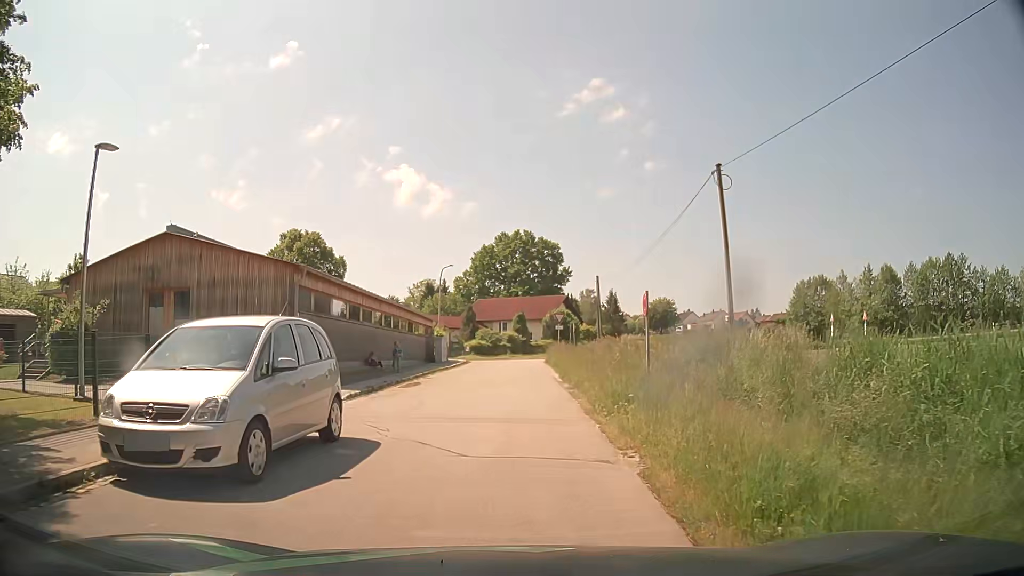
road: residential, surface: asphalt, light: Day
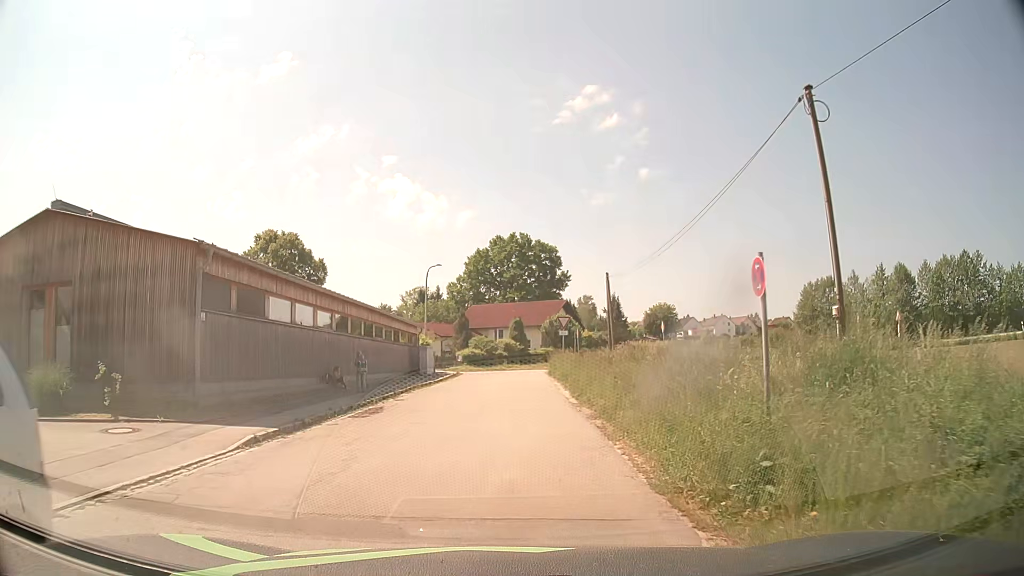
(0.0, +6.4) m; 0°
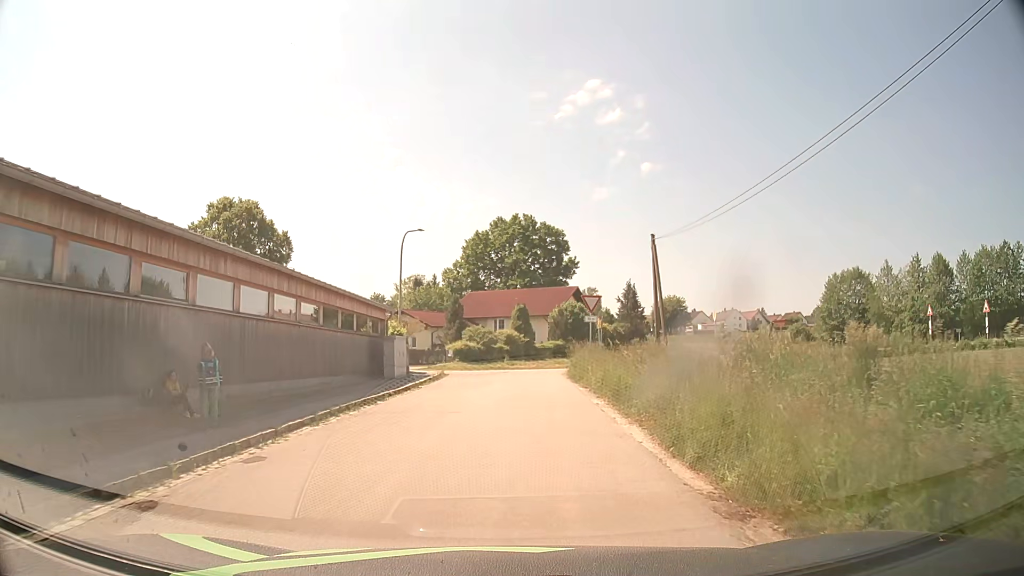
(-0.1, +11.8) m; 0°
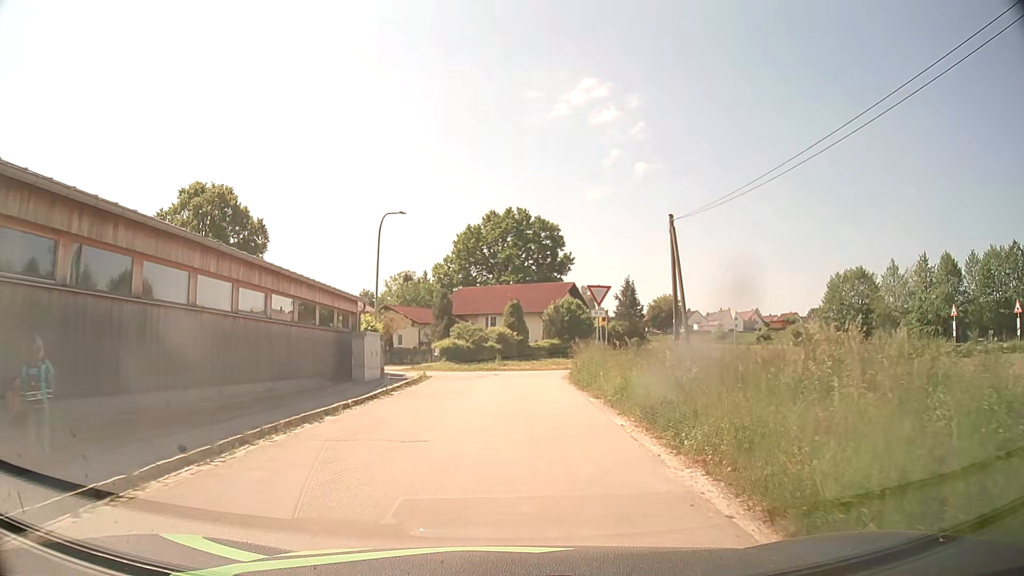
(0.0, +4.2) m; 0°
